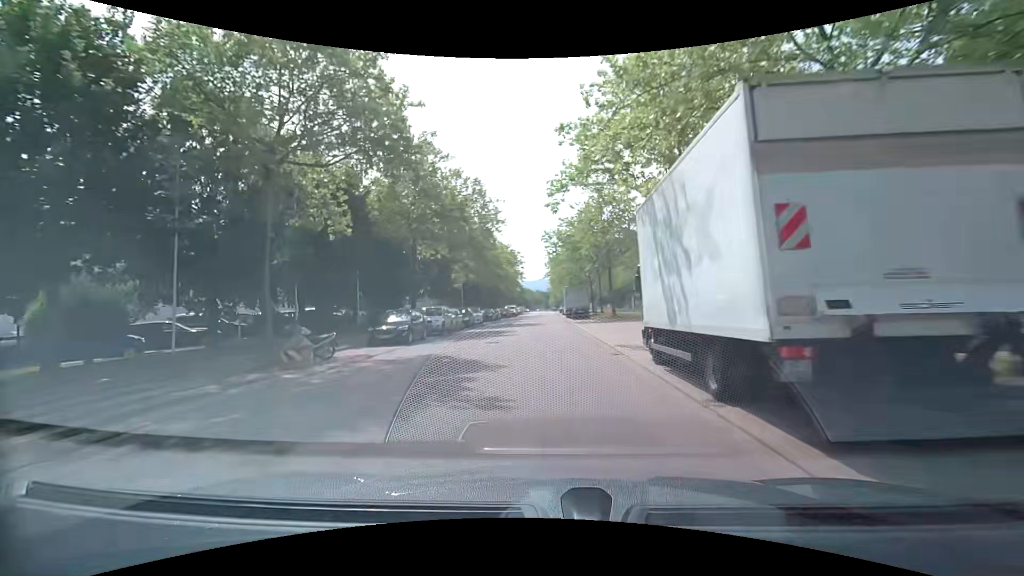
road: tertiary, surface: asphalt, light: Day
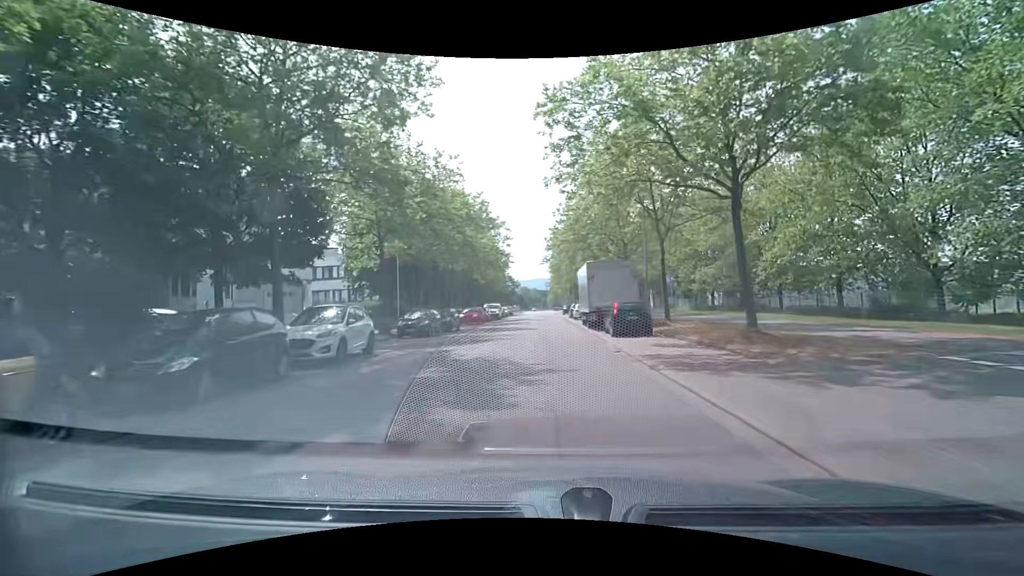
(+0.1, +29.1) m; +1°
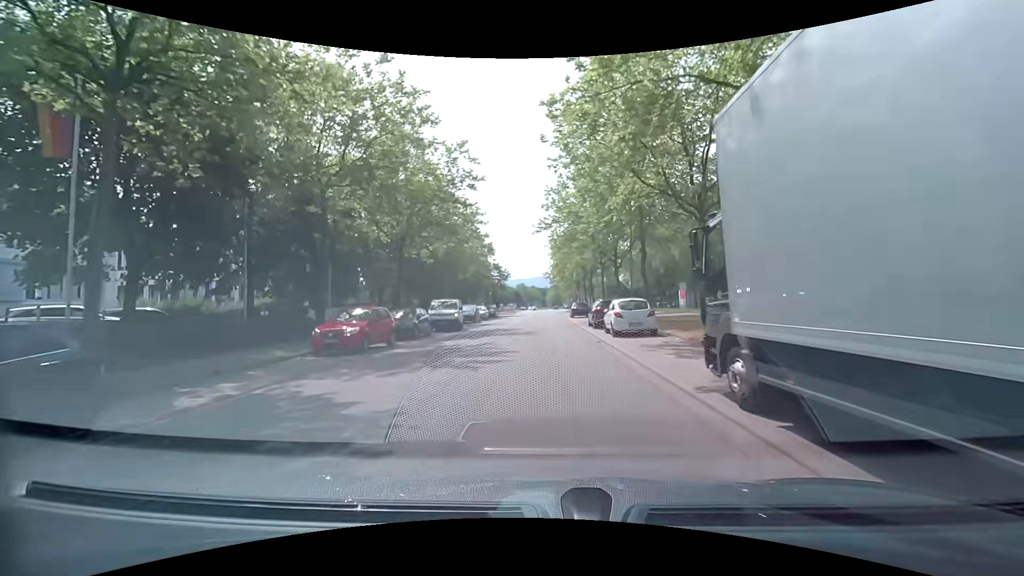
(+0.2, +26.7) m; 0°
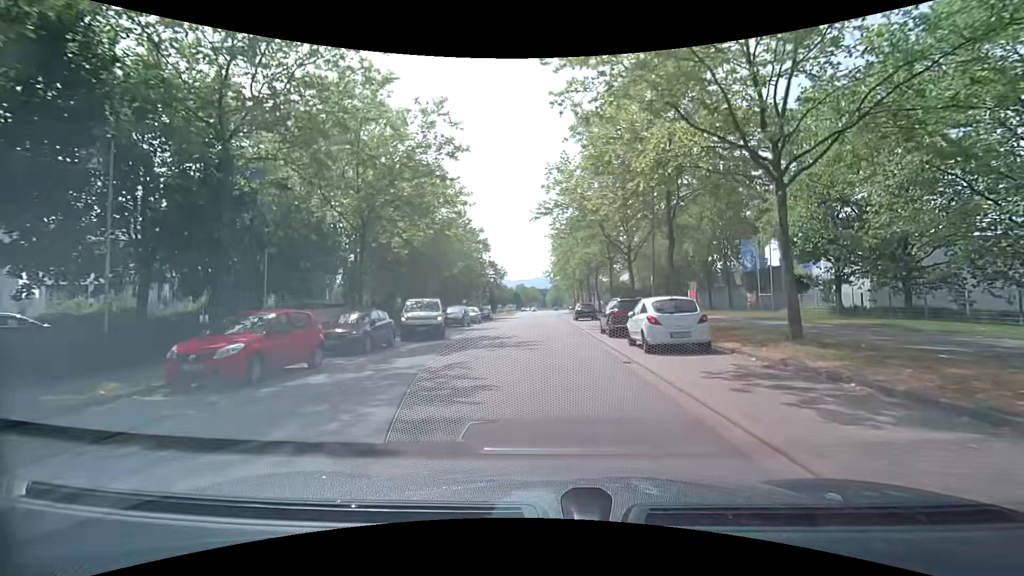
(0.0, +6.2) m; 0°
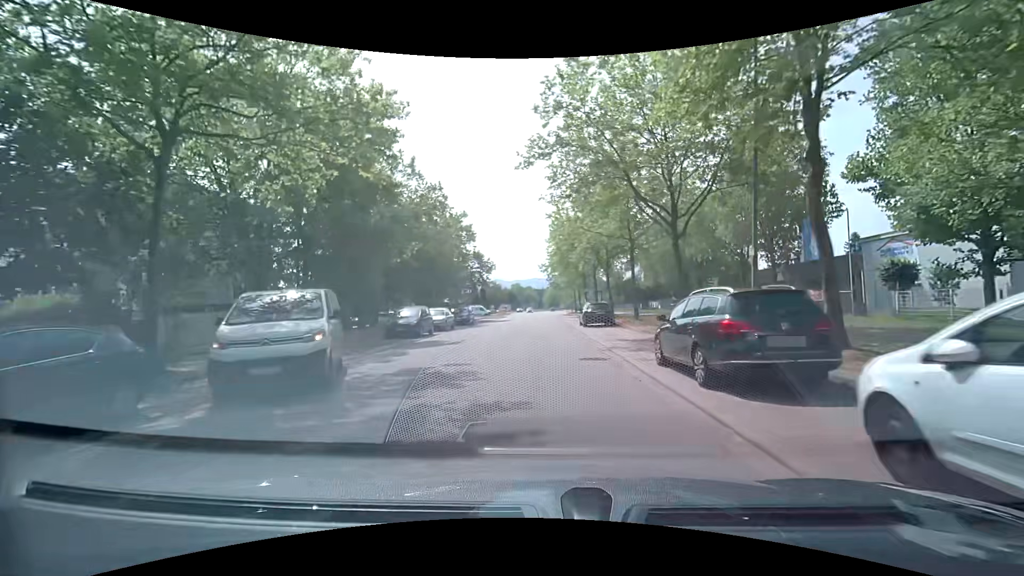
(+0.1, +12.1) m; +1°
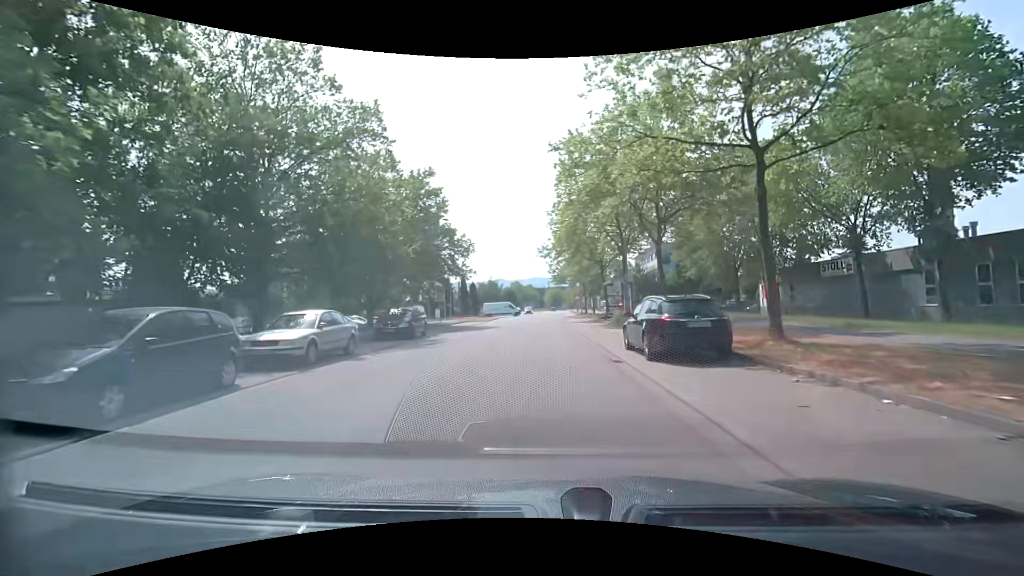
(-0.2, +17.9) m; -2°
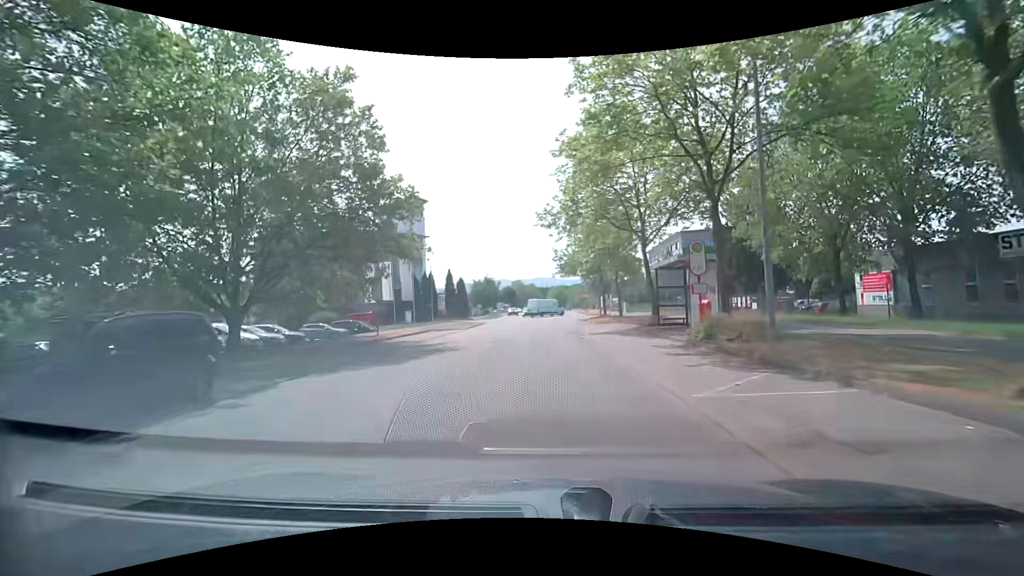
(+0.5, +17.1) m; +2°
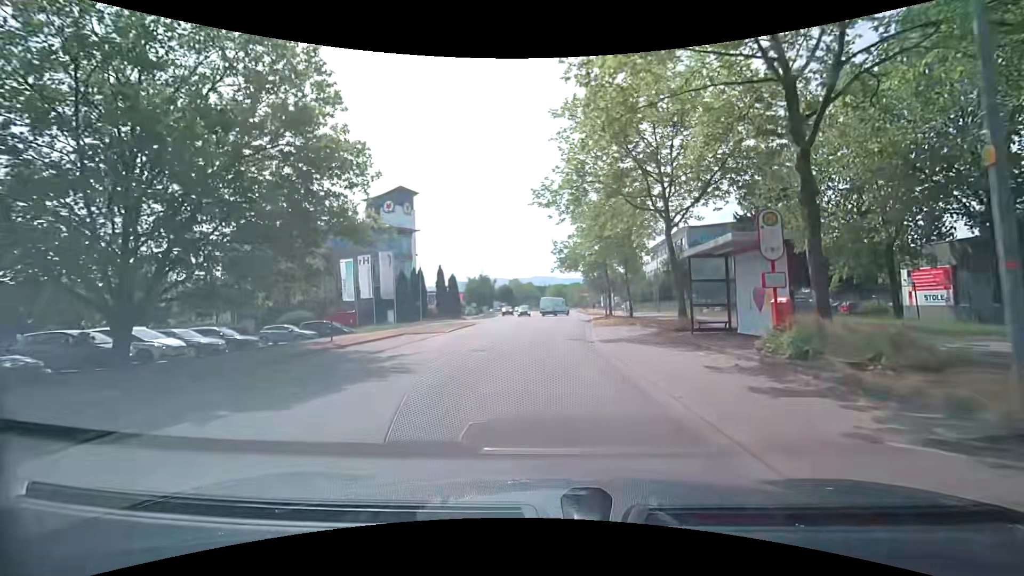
(0.0, +5.5) m; 0°
(0, +10) (0, +20) (0, +30) (+1, +40) (+2, +50) (+2, +60) (+3, +70) (+3, +80) (+4, +90) (+4, +100) m
